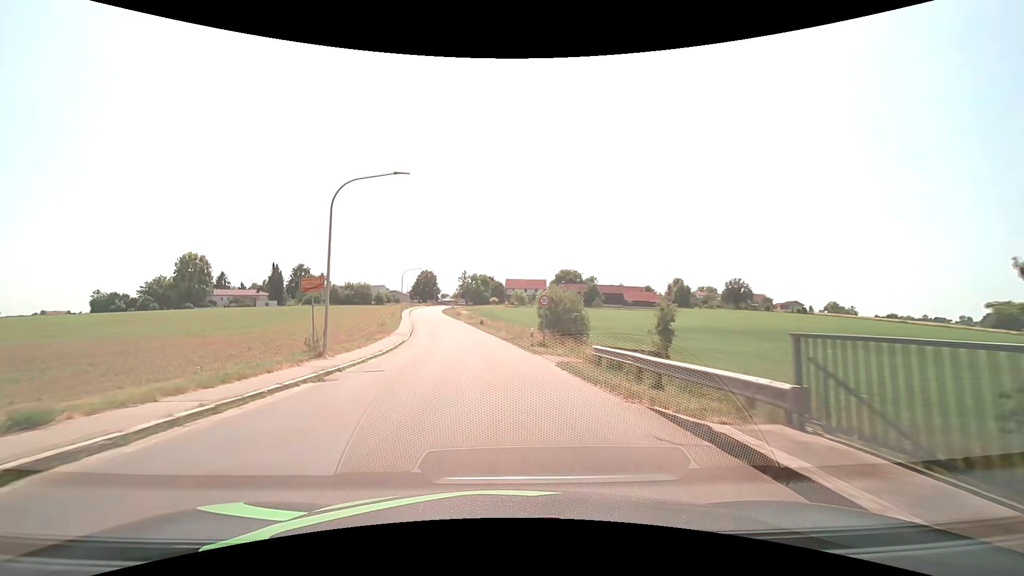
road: tertiary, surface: asphalt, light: Day
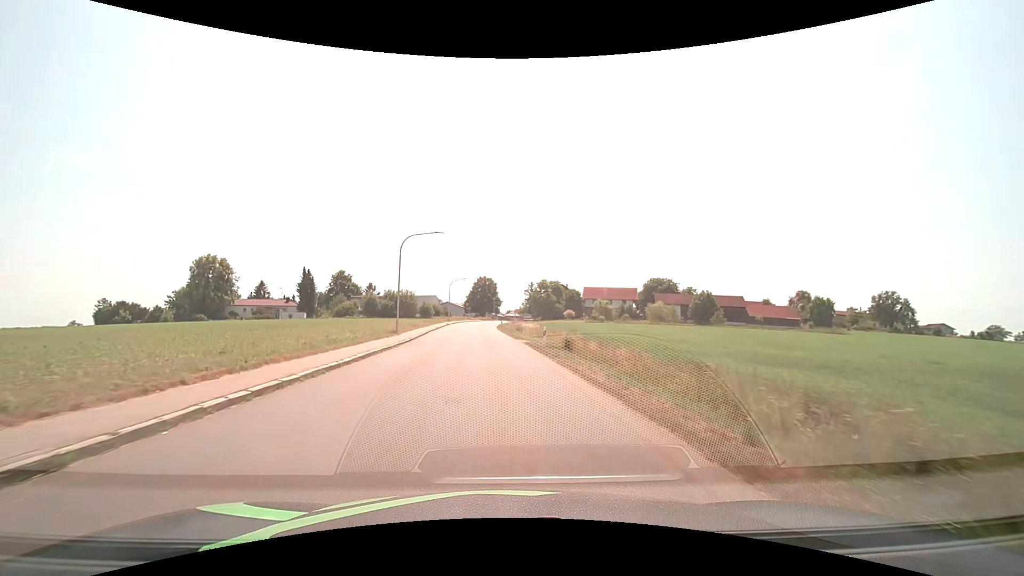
(-2.8, +37.3) m; -8°
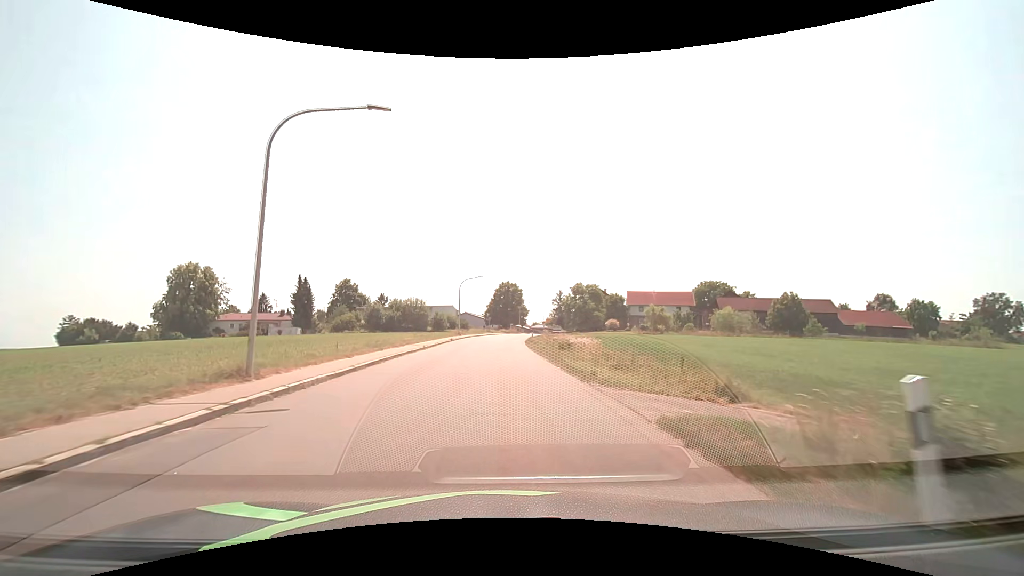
(-0.7, +22.1) m; -3°
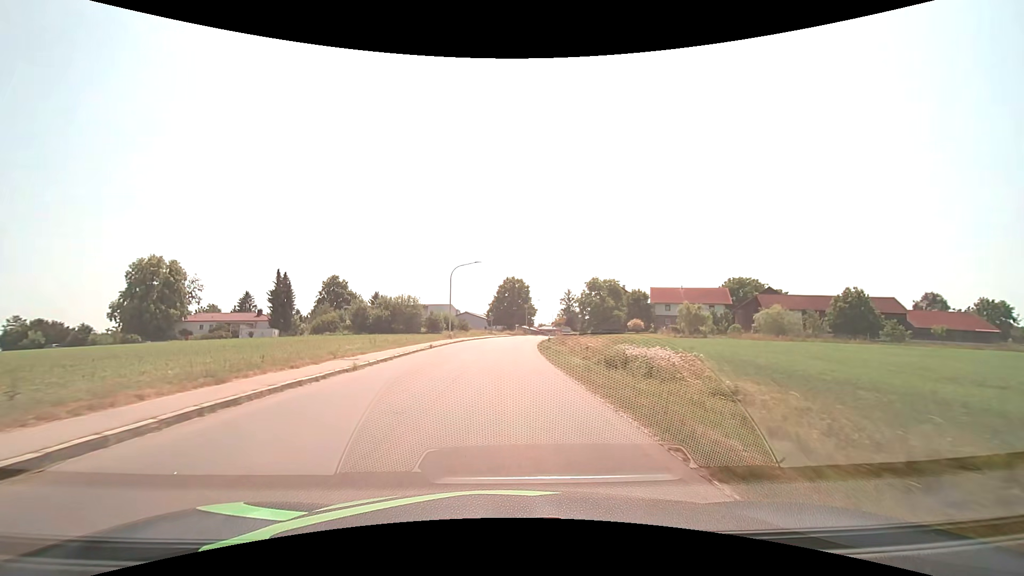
(0.0, +14.6) m; -1°
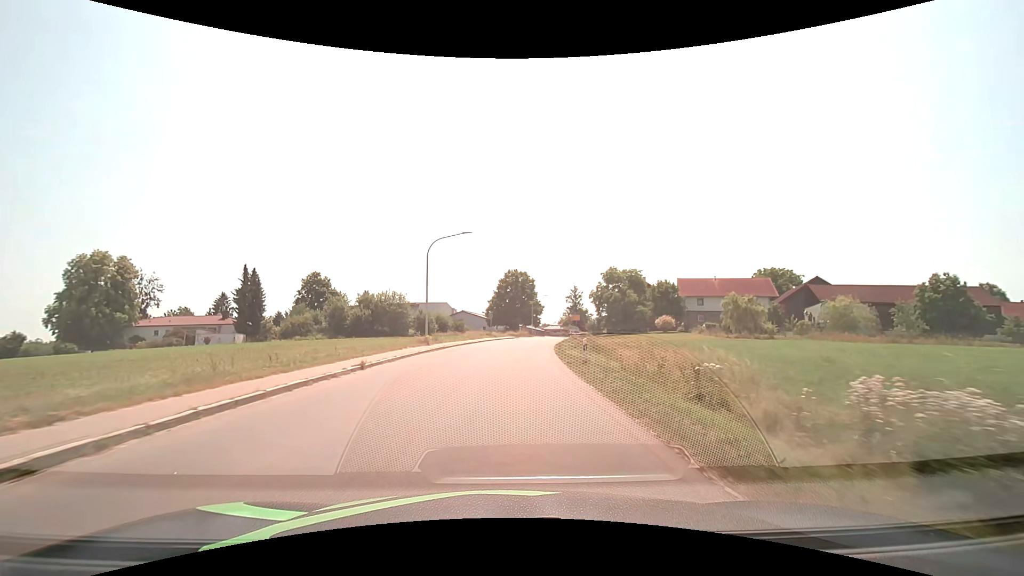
(0.0, +14.8) m; 0°
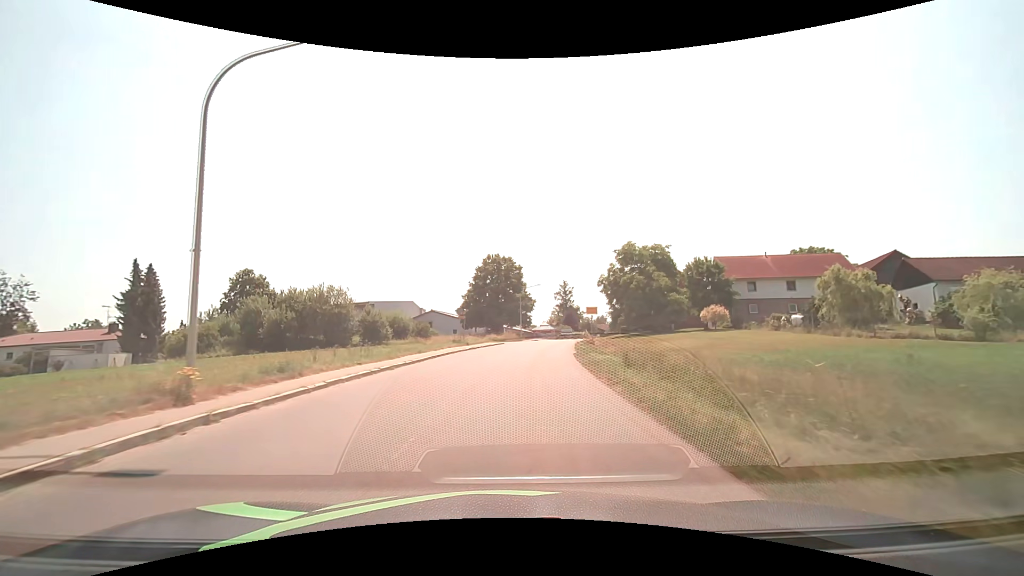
(+0.4, +22.4) m; +2°
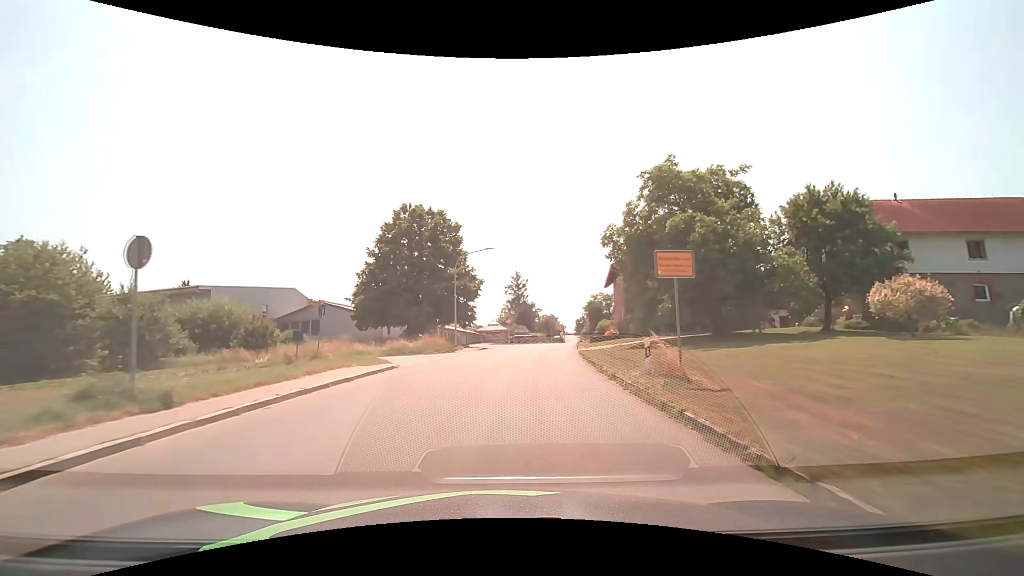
(+1.5, +30.2) m; +6°
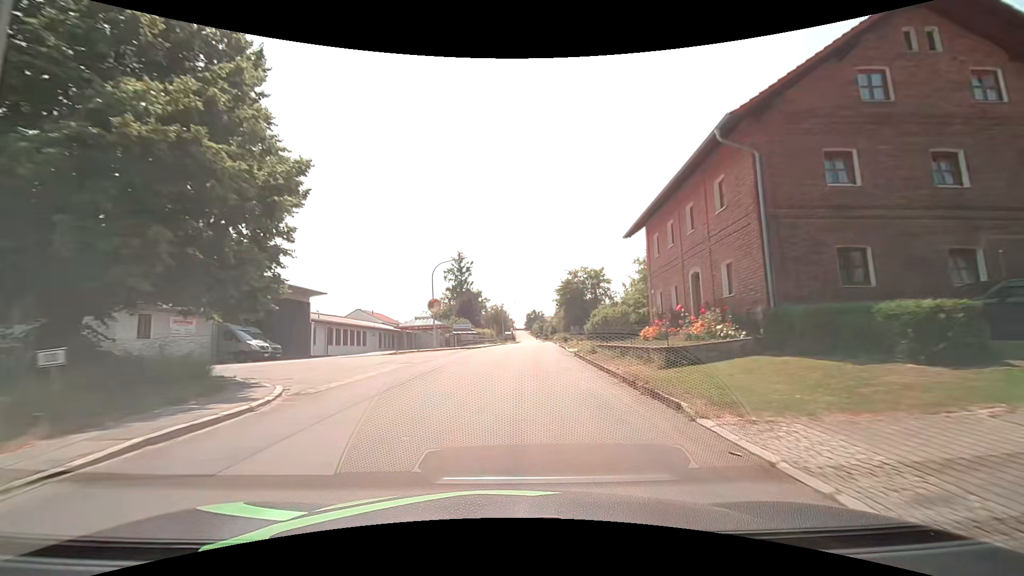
(+1.6, +30.4) m; +6°
(0, +10) (0, +20) (+1, +30) (+2, +40) (+2, +50) (+3, +60) (+4, +70) (+5, +80) (+5, +90) (+6, +100) m
